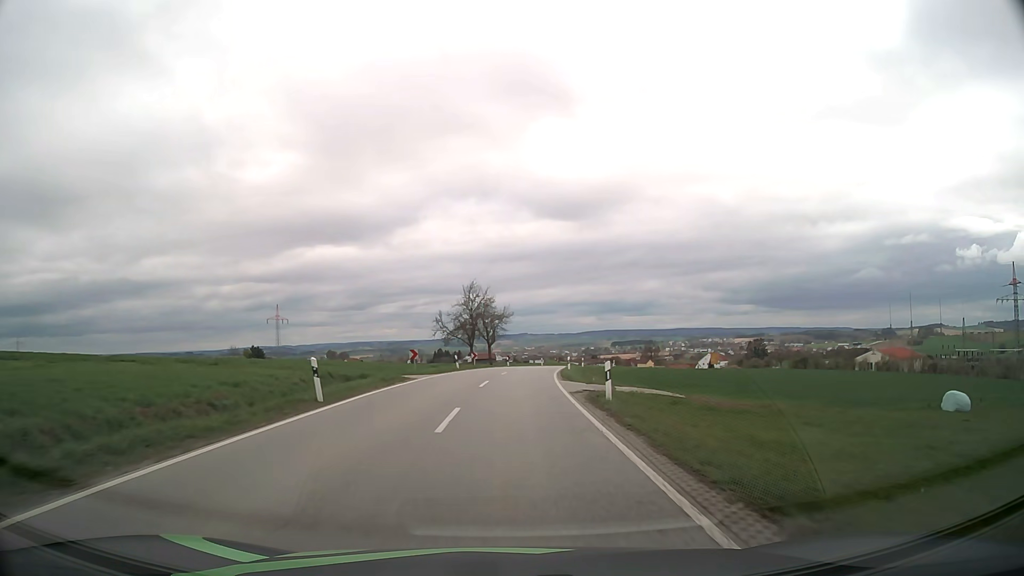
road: secondary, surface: asphalt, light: Day
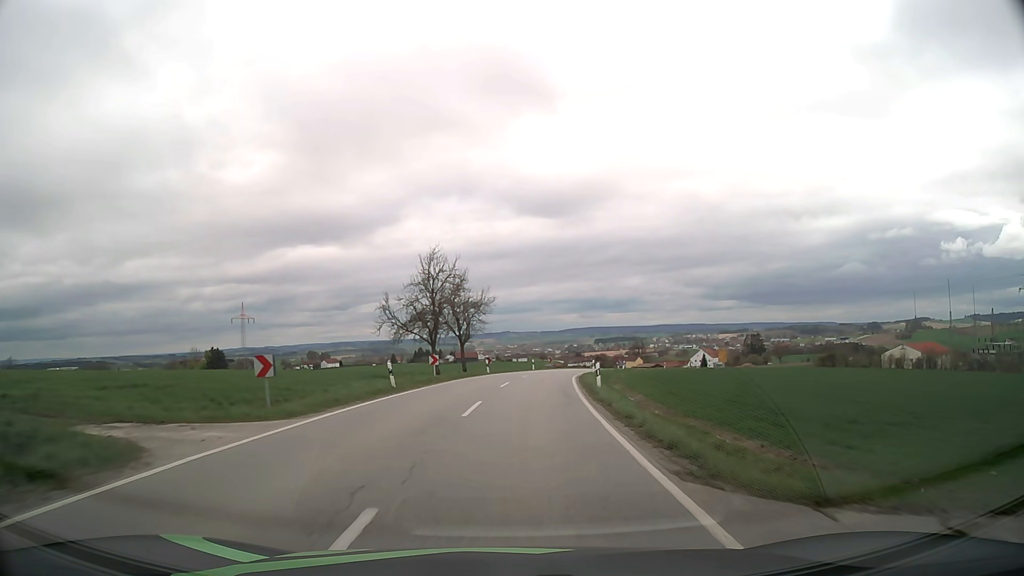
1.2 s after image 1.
(+0.2, +20.6) m; +1°
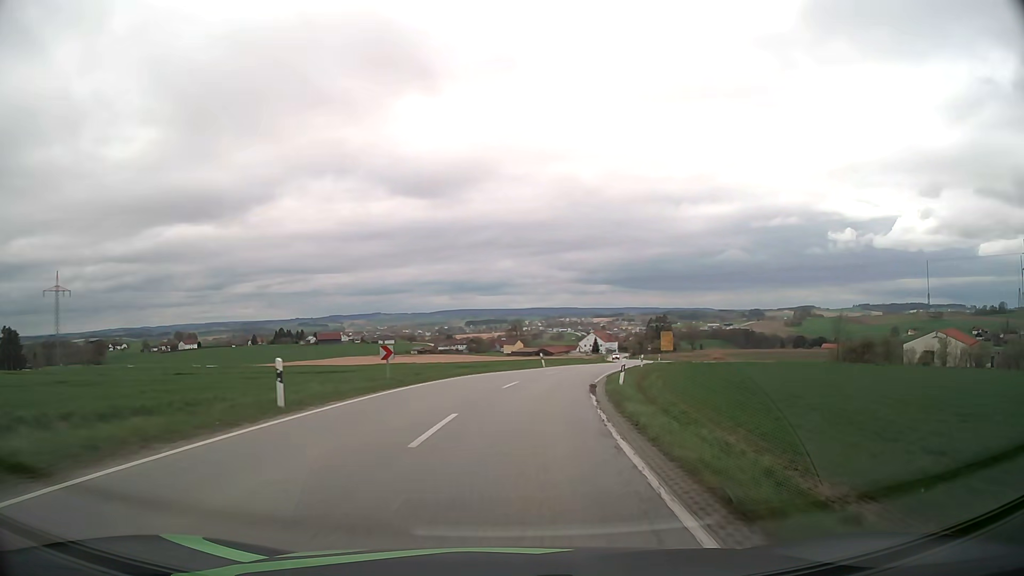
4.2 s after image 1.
(+4.2, +51.2) m; +10°
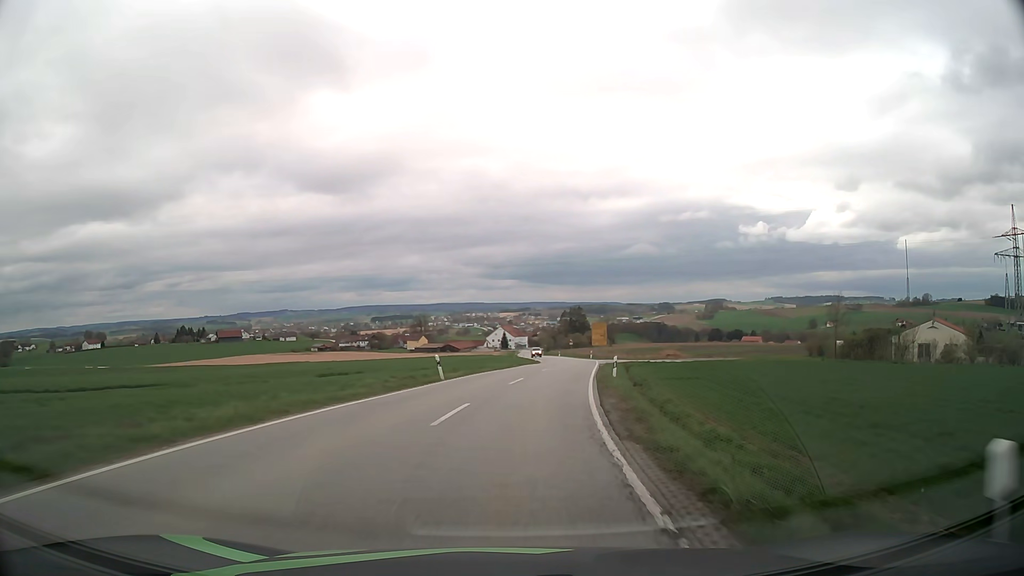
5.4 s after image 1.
(+1.4, +20.7) m; +8°
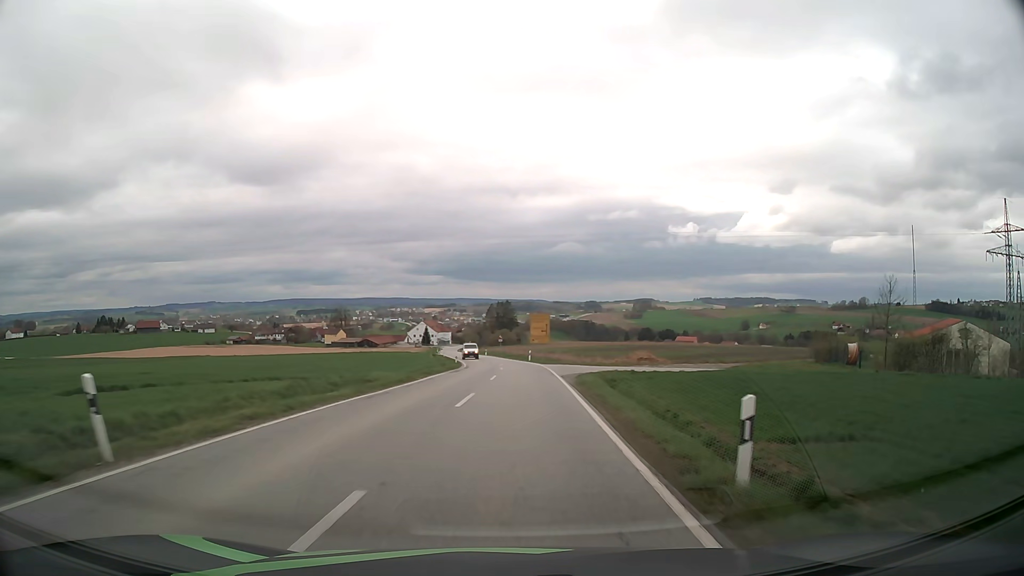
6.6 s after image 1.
(+1.2, +20.7) m; +6°
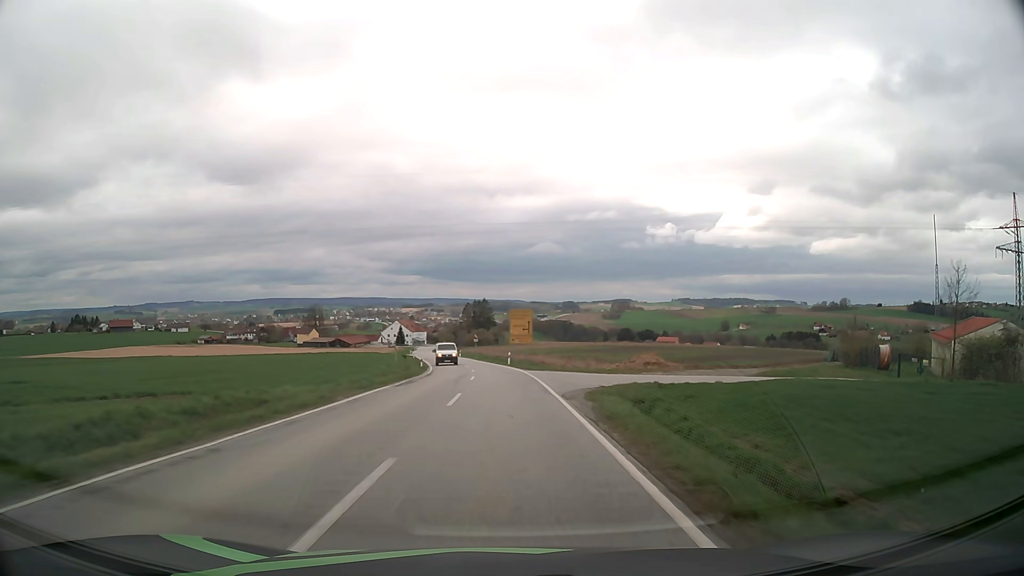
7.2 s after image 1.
(+0.2, +10.3) m; +2°
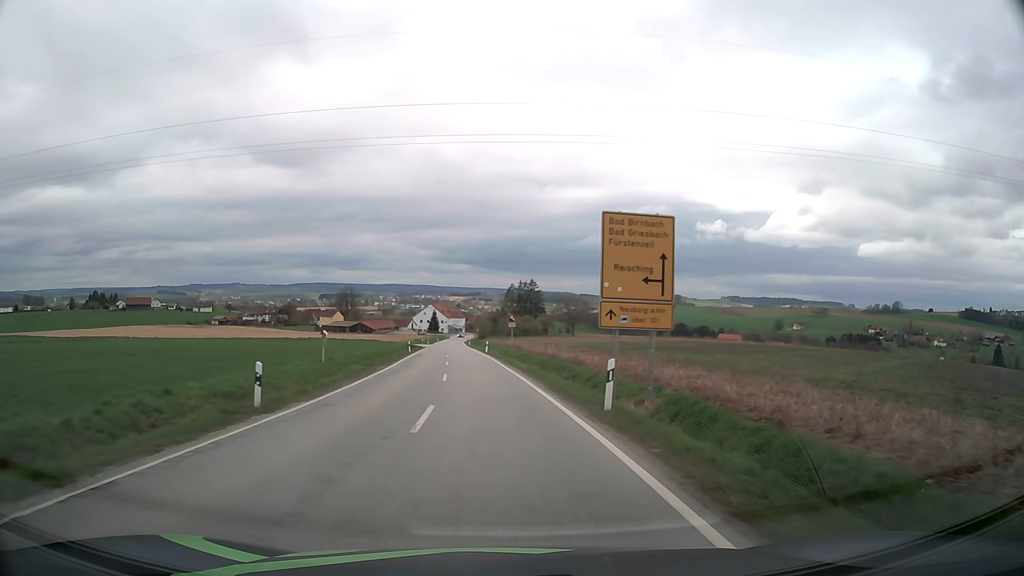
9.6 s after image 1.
(-0.6, +41.1) m; -4°
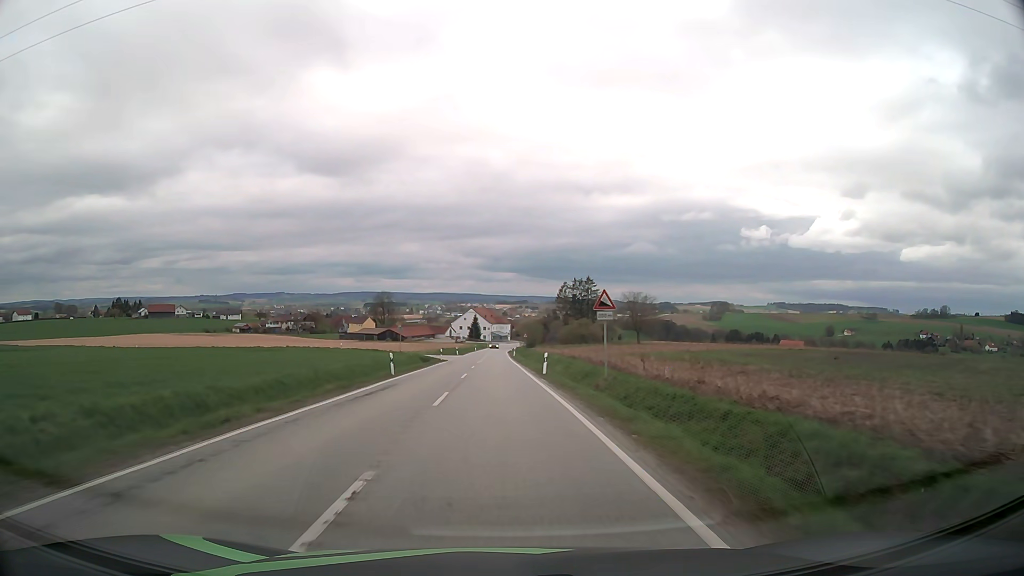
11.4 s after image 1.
(-1.4, +30.9) m; -4°
(0, +10) (0, +20) (0, +30) (-1, +40) (-1, +50) (-1, +60) (-1, +70) (-1, +80) (-1, +90) (-1, +100) m
